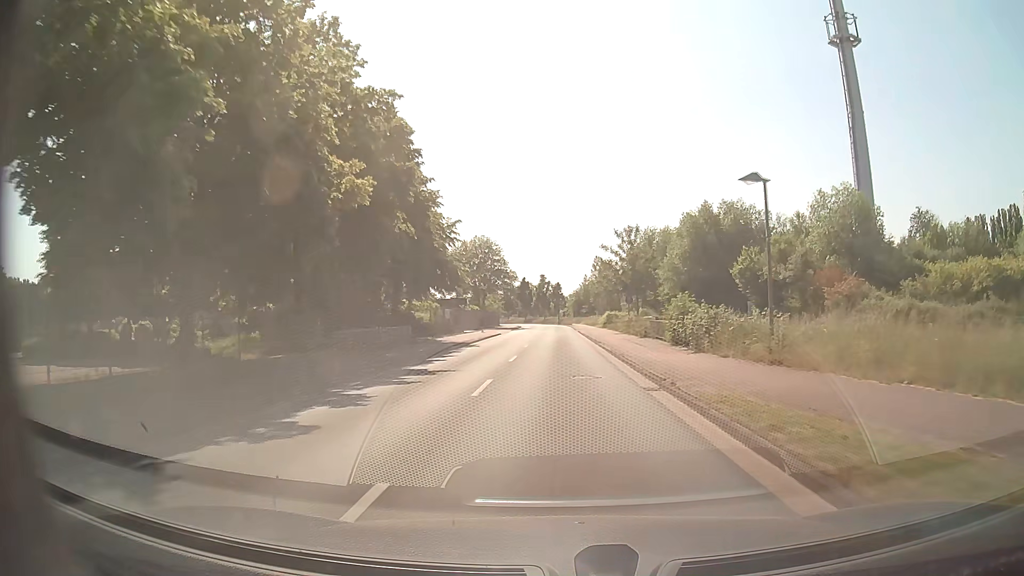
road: tertiary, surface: asphalt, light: Day
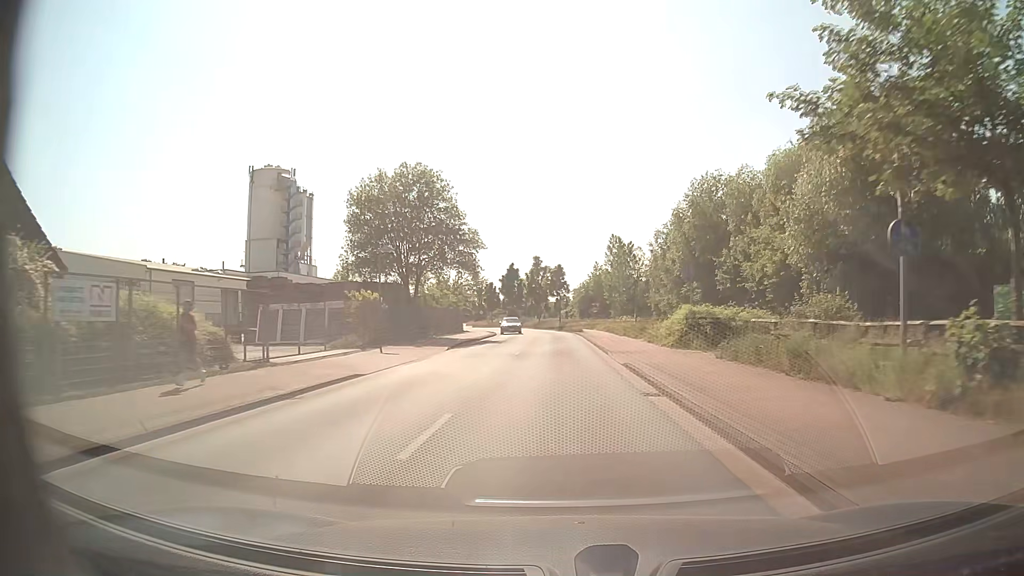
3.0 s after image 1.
(+0.6, +41.1) m; 0°
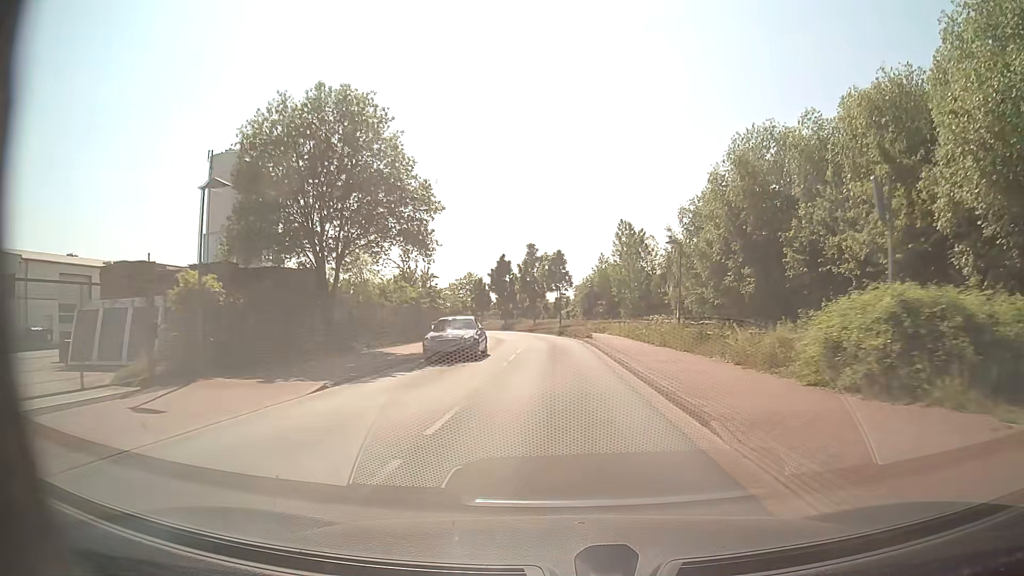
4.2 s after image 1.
(+0.1, +16.4) m; 0°
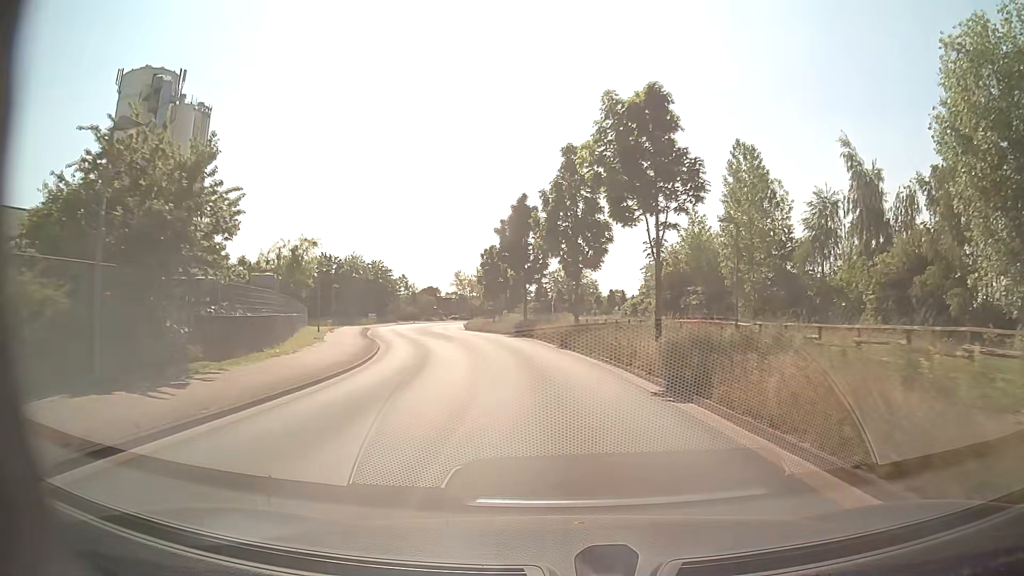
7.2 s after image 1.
(-0.9, +41.0) m; -4°
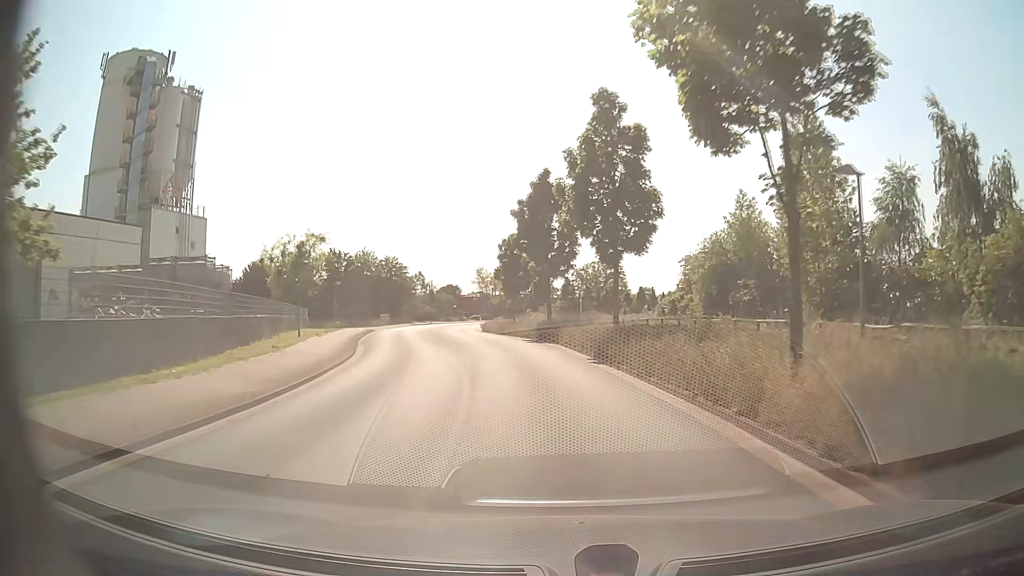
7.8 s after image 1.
(-0.1, +8.2) m; -3°
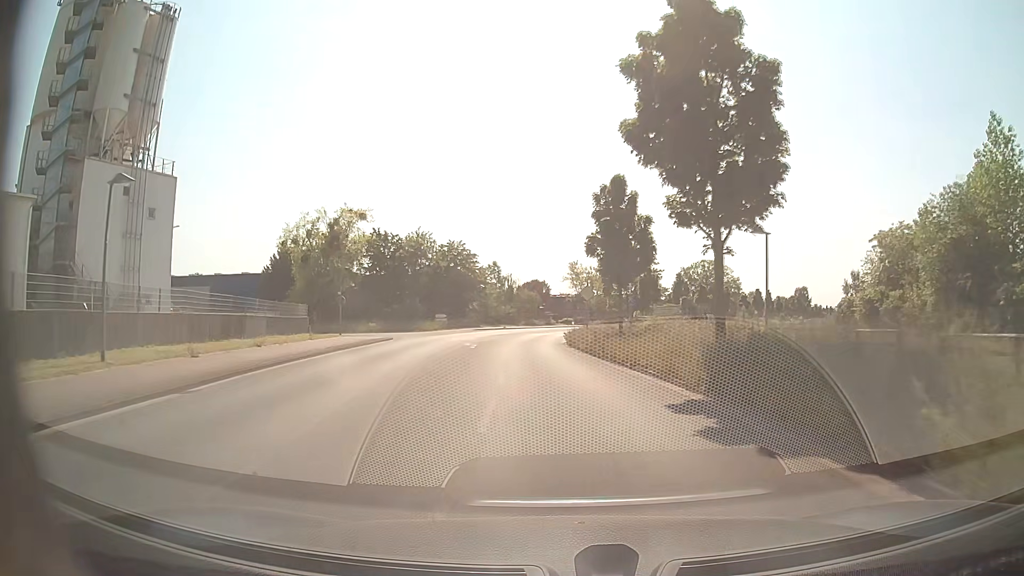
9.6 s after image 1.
(-1.7, +24.5) m; -8°
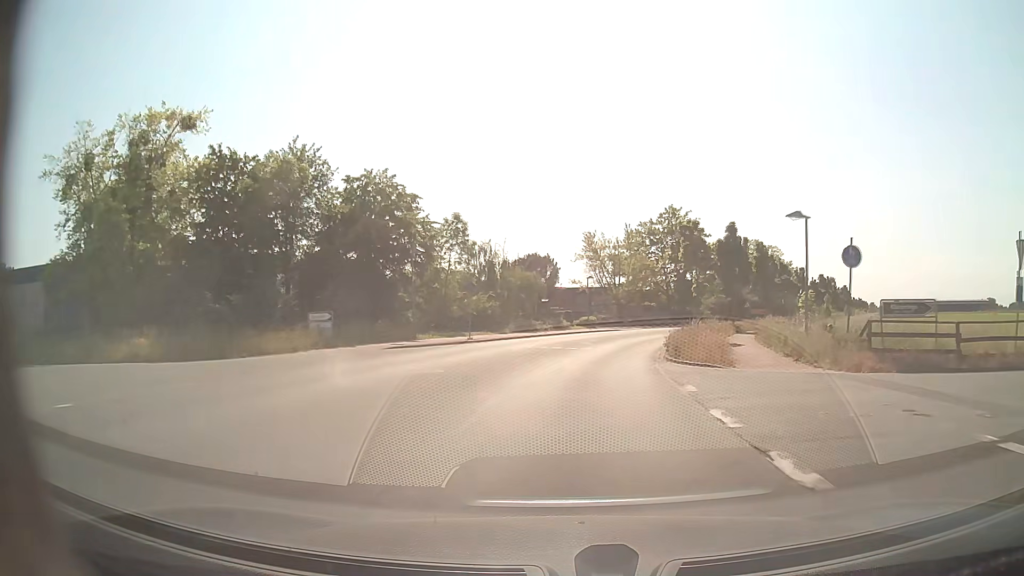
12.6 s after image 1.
(-1.5, +41.1) m; 0°
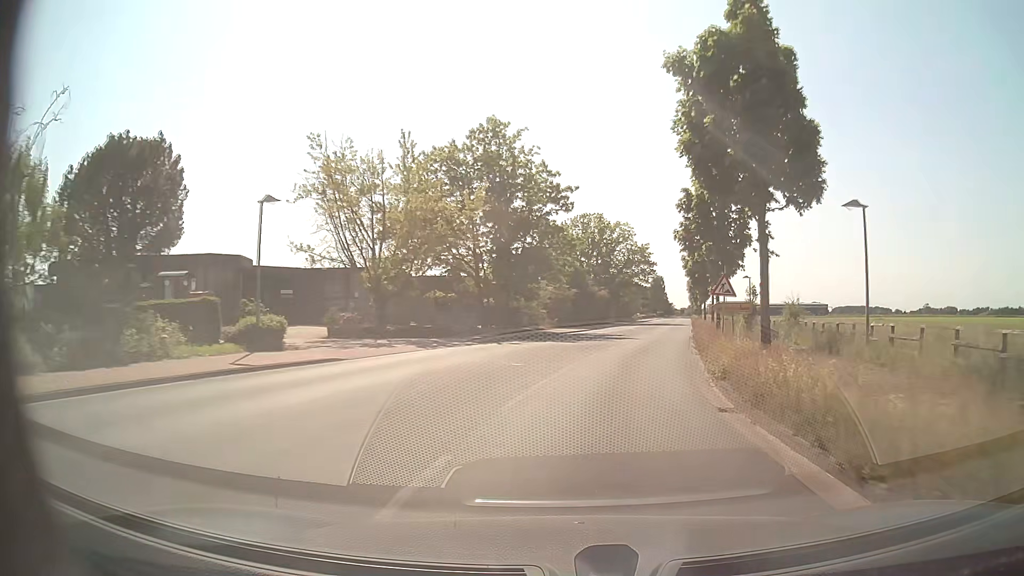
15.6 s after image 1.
(+5.9, +40.5) m; +17°
(0, +10) (+2, +20) (+4, +30) (+6, +39) (+8, +49) (+10, +59) (+12, +69) (+14, +79) (+16, +88) (+18, +98) m
